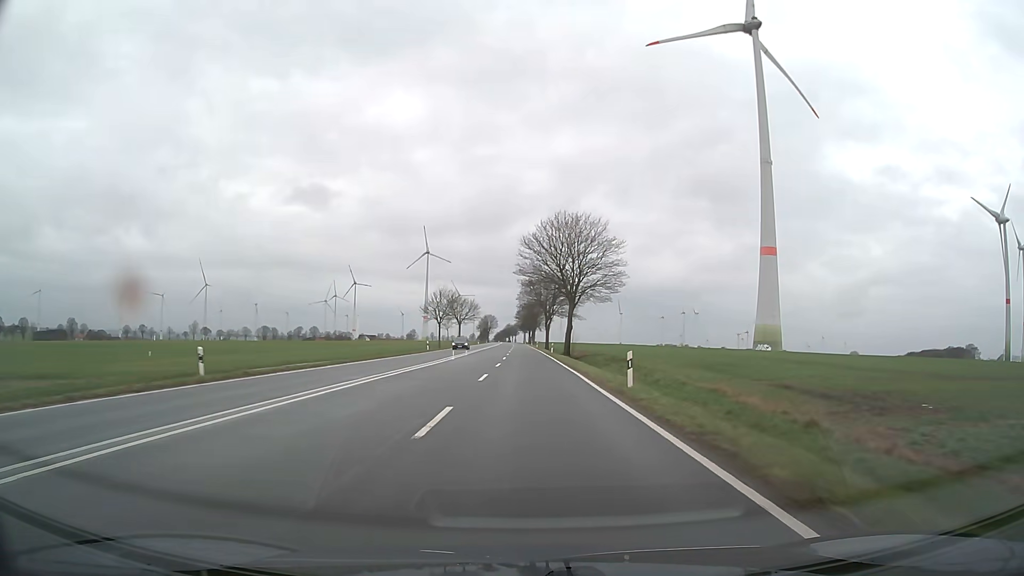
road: primary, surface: asphalt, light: Day
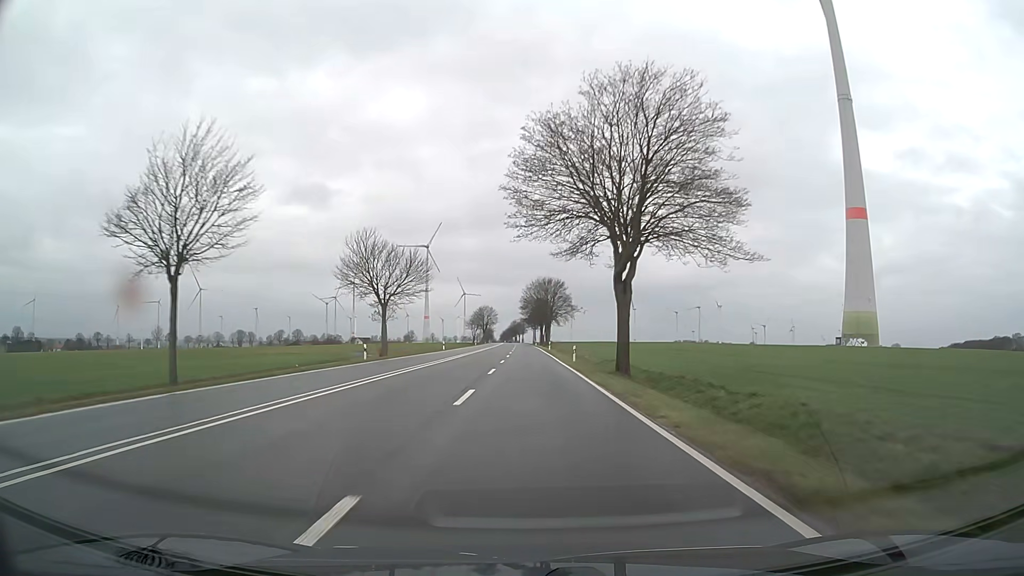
(-0.4, +78.9) m; -1°
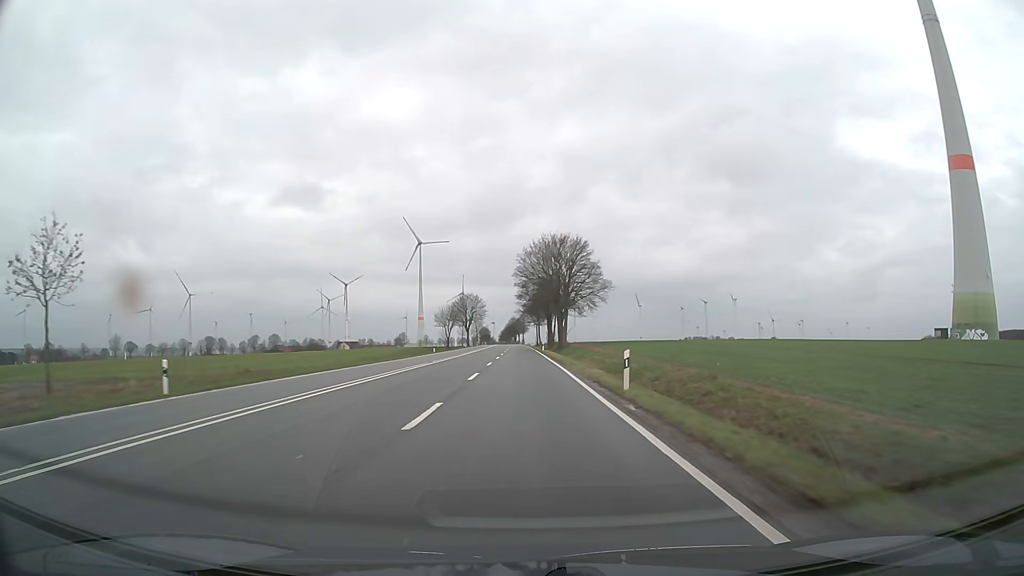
(+0.1, +63.2) m; 0°
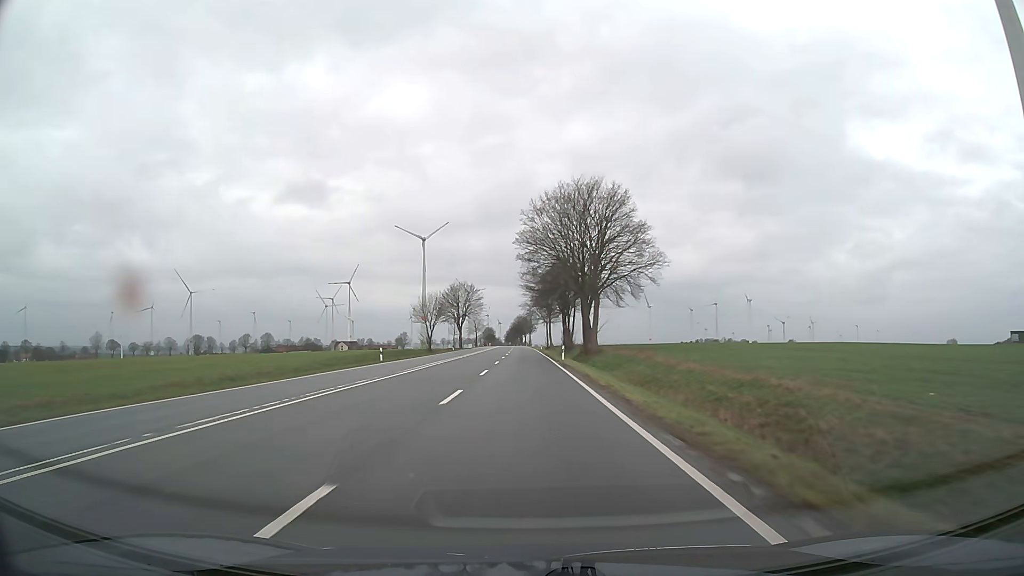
(-0.2, +31.6) m; -1°
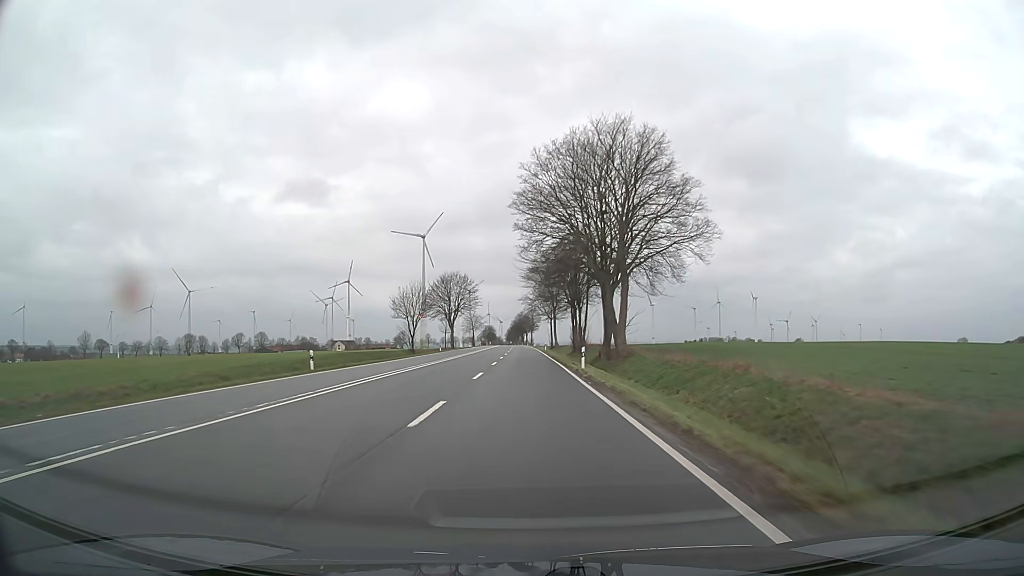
(0.0, +15.8) m; 0°
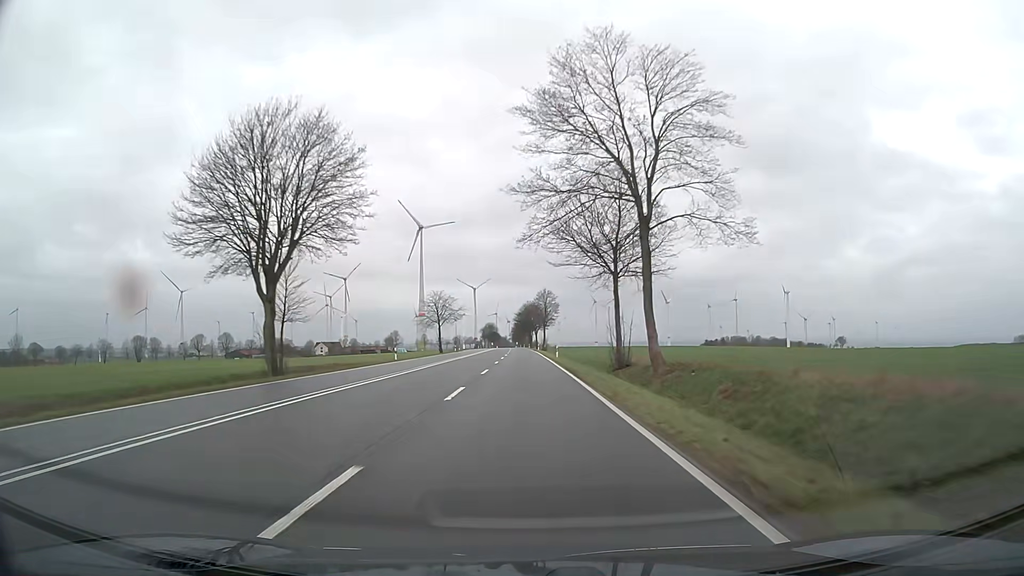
(-0.4, +78.9) m; -1°
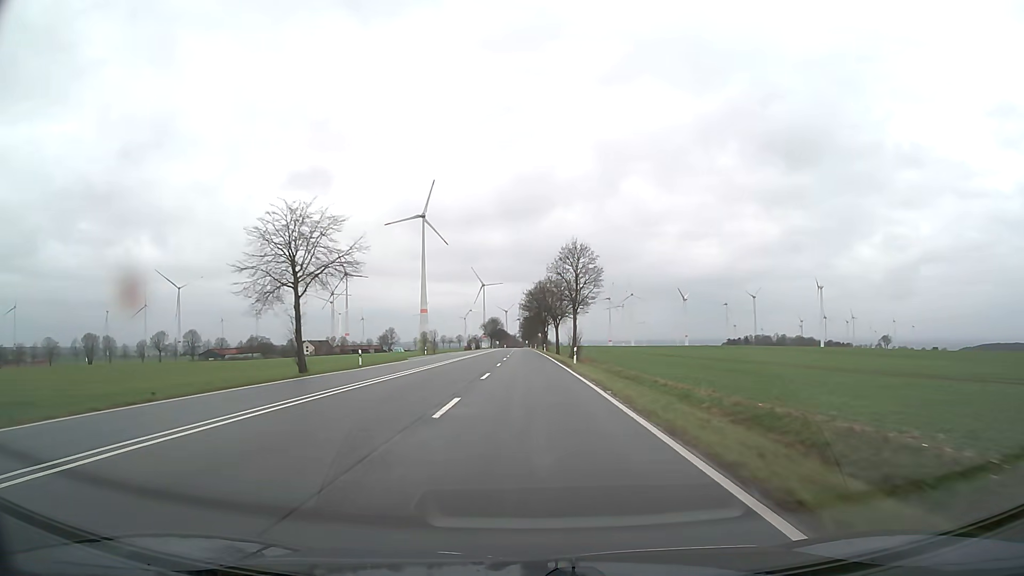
(-0.4, +63.2) m; -1°
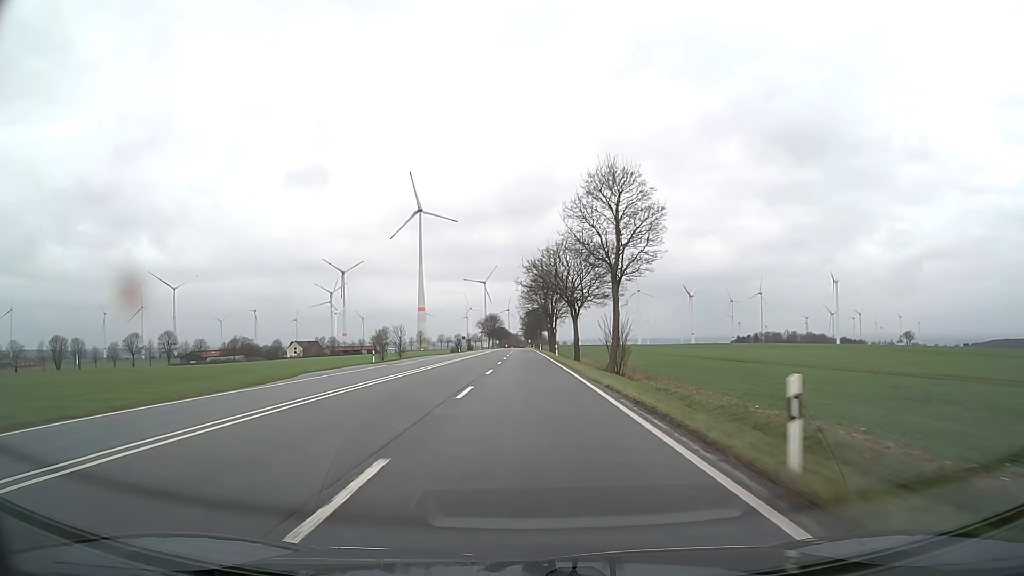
(0.0, +31.7) m; 0°
(0, +10) (0, +20) (0, +30) (0, +40) (0, +50) (0, +60) (0, +70) (-1, +80) (-1, +90) (-1, +100) m
